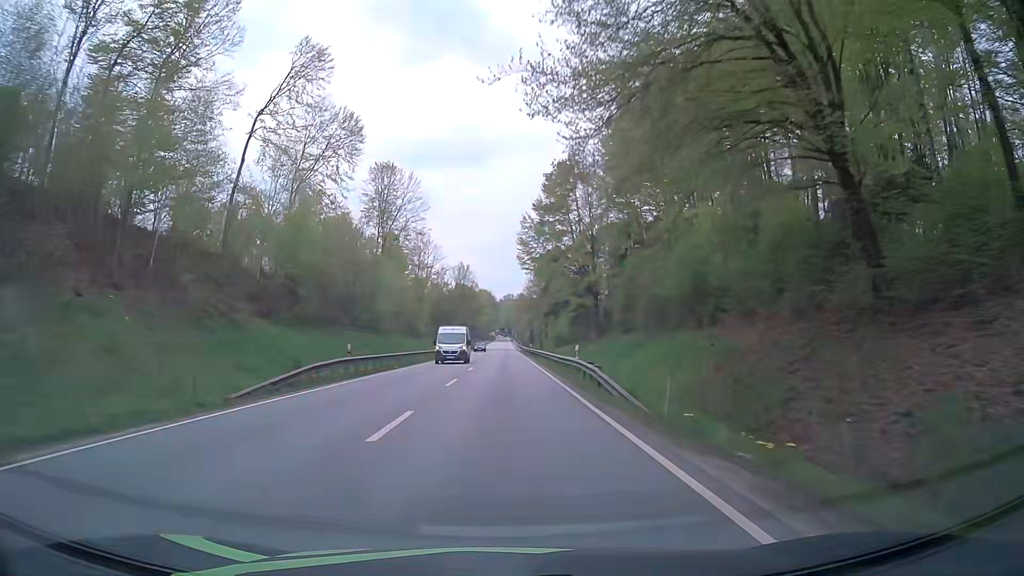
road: primary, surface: asphalt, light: Day
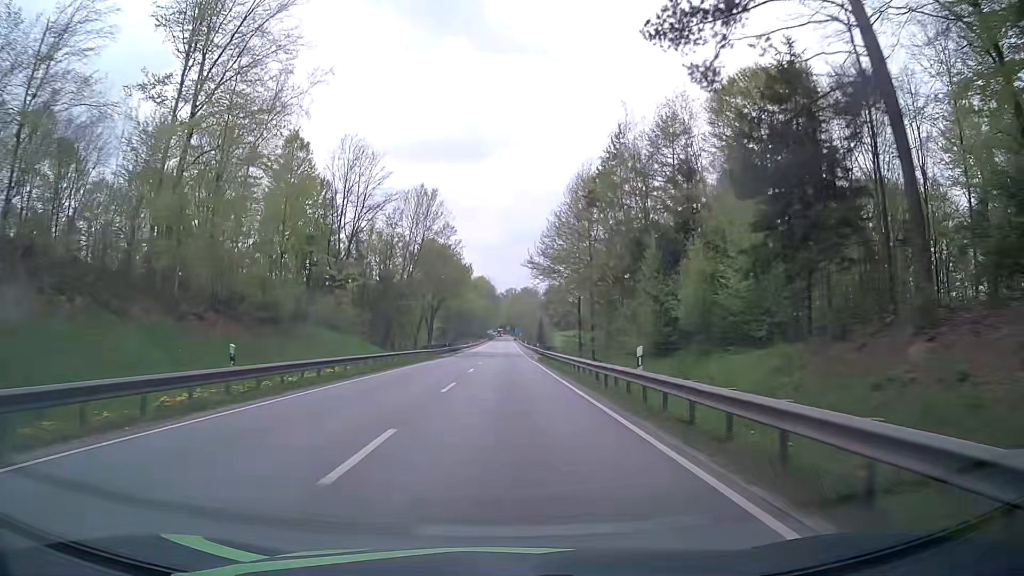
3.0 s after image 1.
(-0.1, +62.7) m; -1°
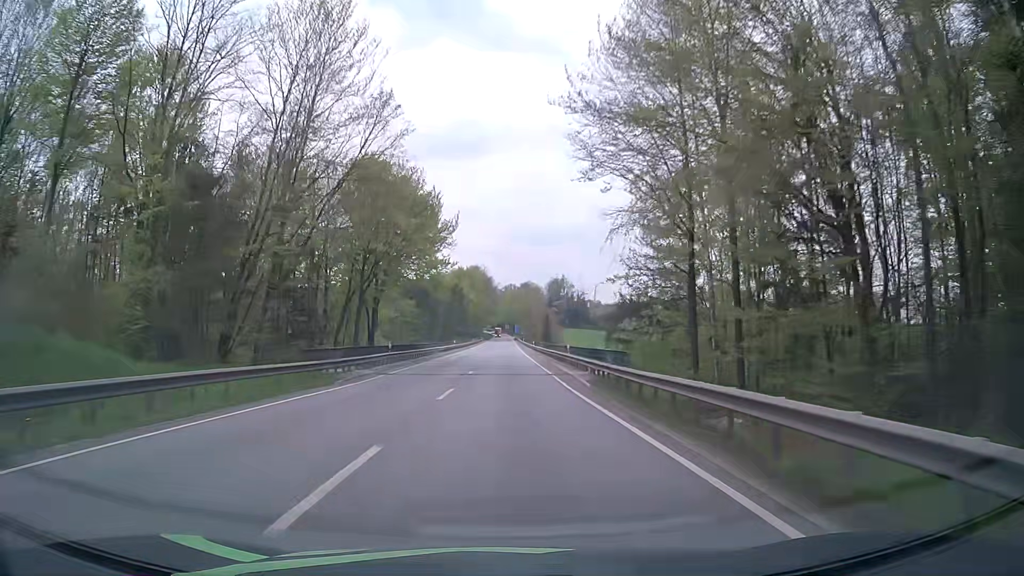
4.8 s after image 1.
(+0.3, +37.6) m; +1°
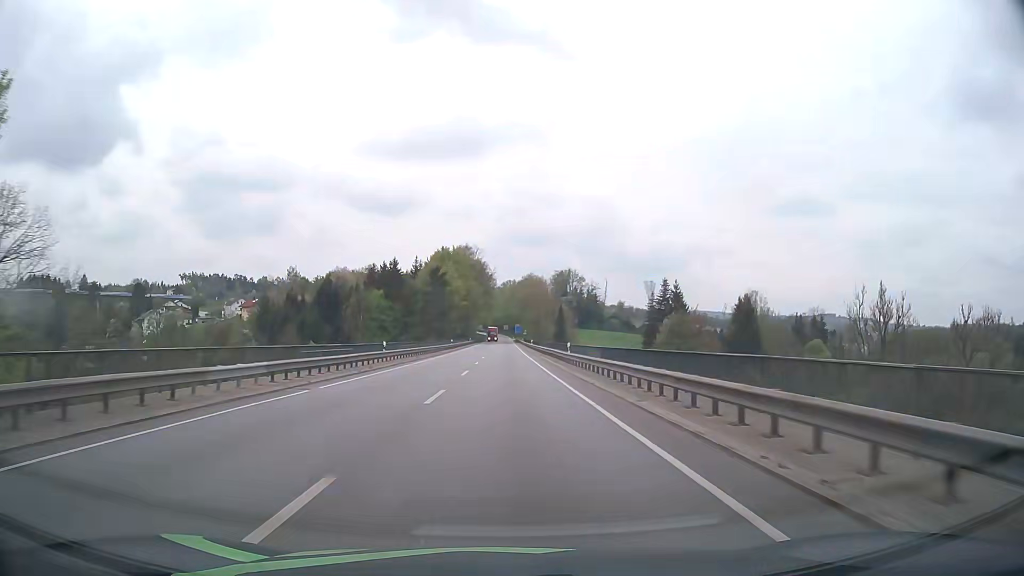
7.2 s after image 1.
(+0.2, +50.0) m; 0°
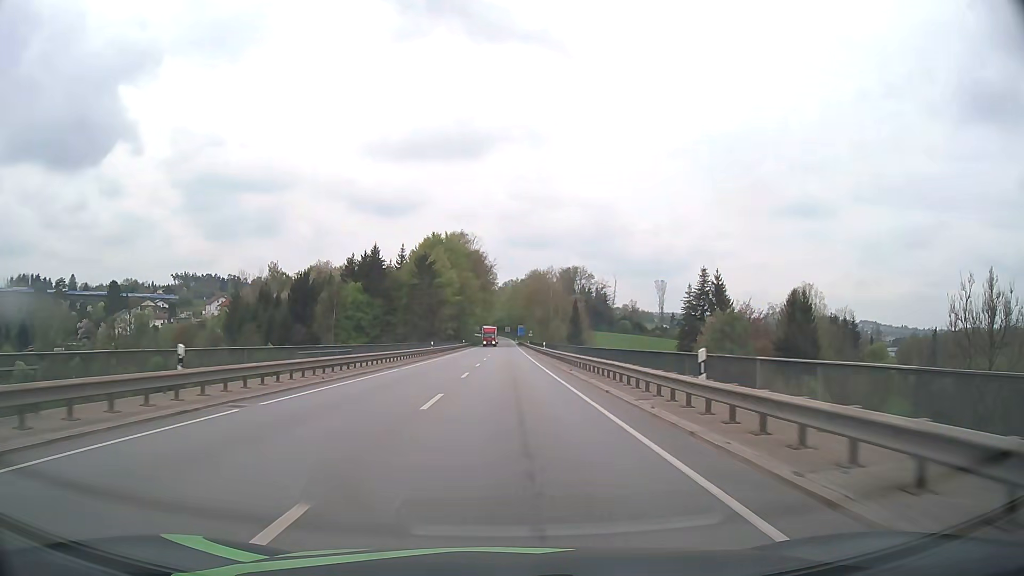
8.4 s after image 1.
(-0.1, +25.0) m; 0°
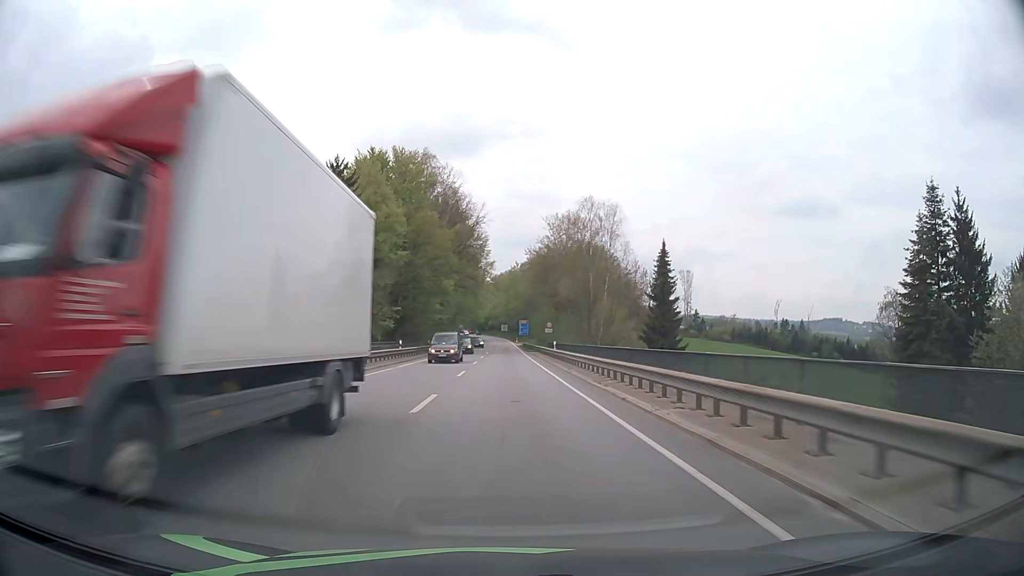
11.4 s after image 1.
(+0.2, +62.1) m; 0°
(0, +10) (0, +20) (0, +30) (0, +40) (0, +50) (0, +60) (0, +70) (0, +80) (0, +90) (0, +100) m
